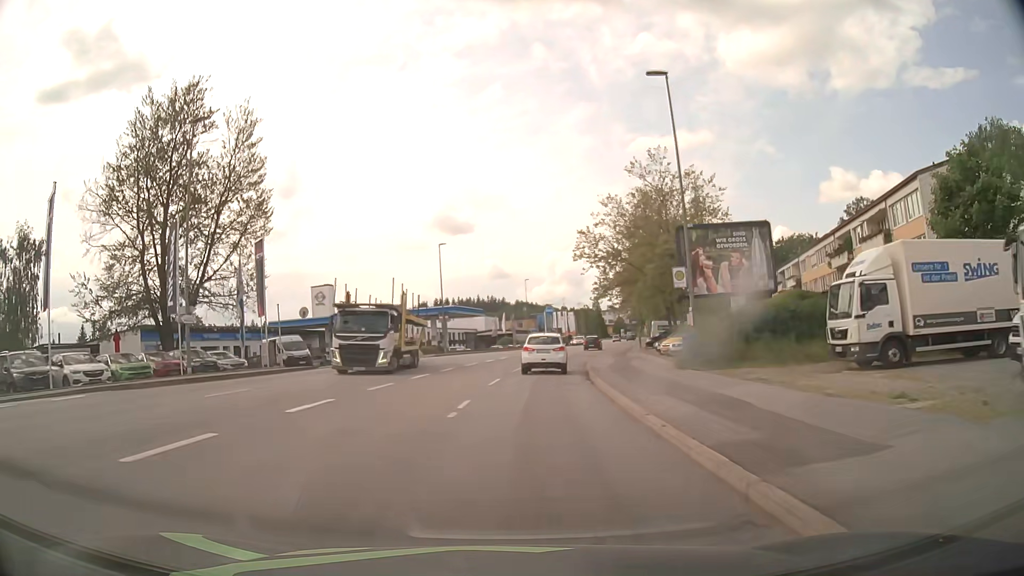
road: tertiary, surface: asphalt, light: Day
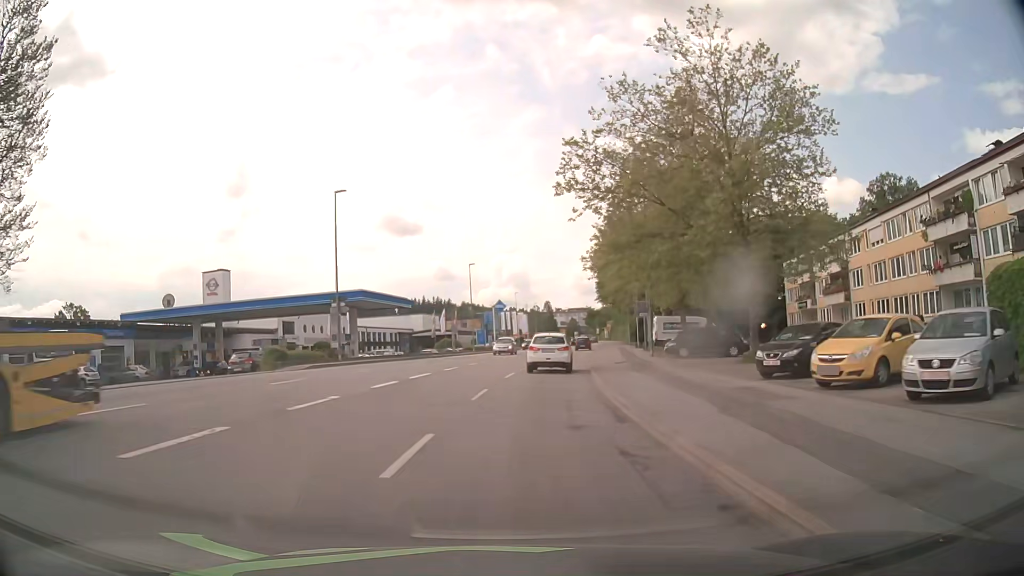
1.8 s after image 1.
(+0.7, +23.2) m; +4°
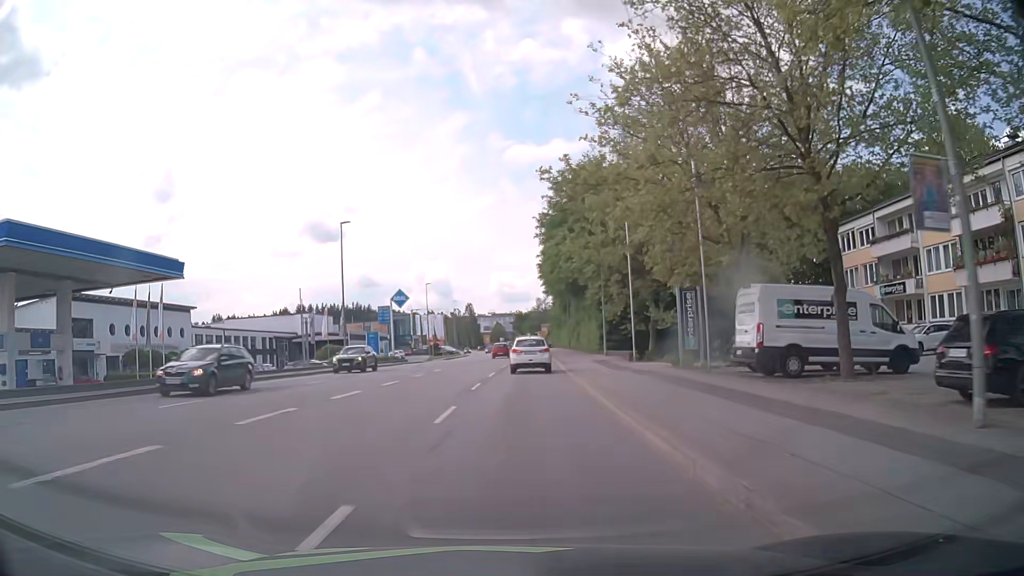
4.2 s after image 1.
(+2.0, +30.9) m; +6°
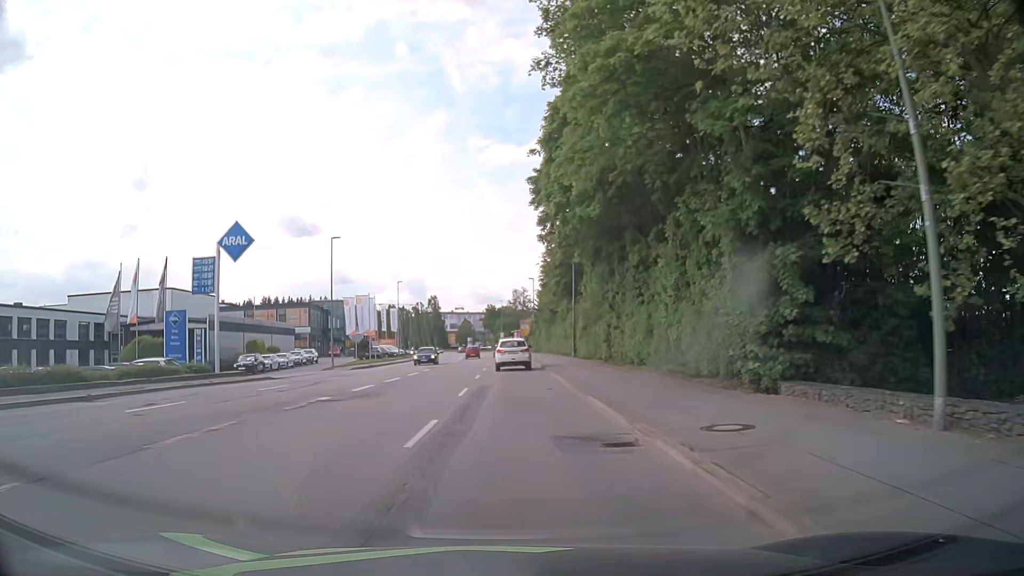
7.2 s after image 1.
(+1.2, +38.8) m; +2°
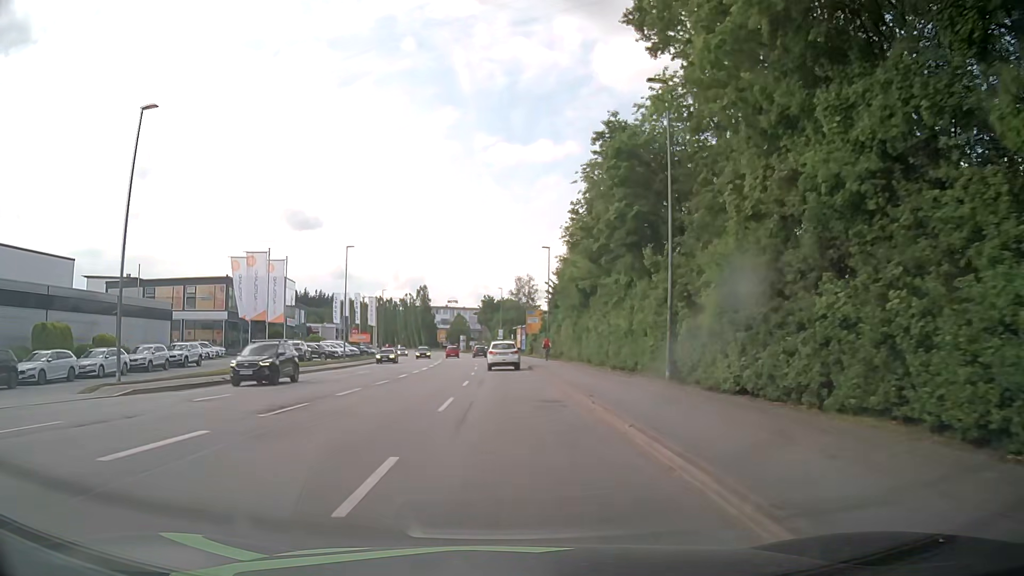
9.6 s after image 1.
(+0.2, +31.0) m; 0°
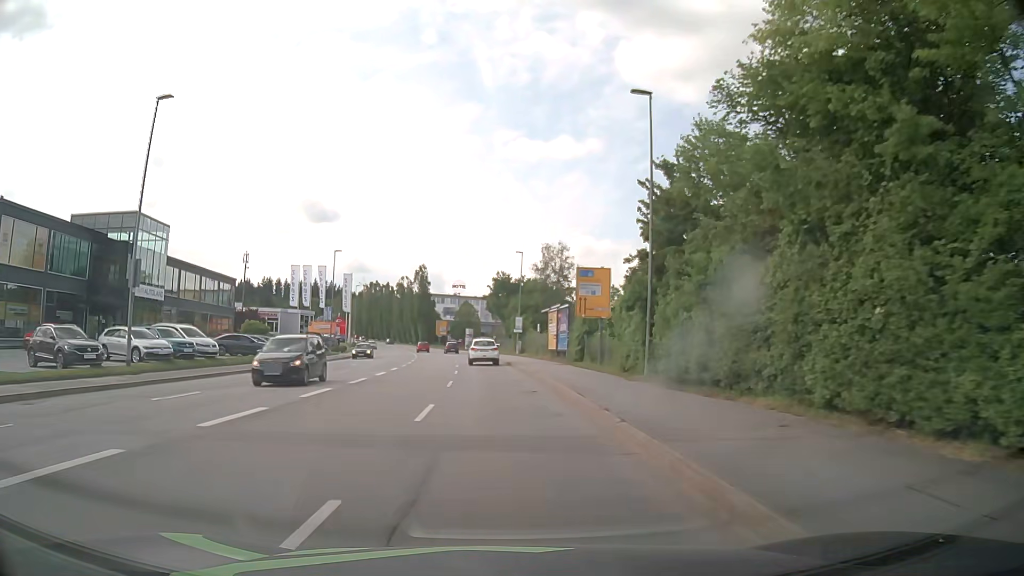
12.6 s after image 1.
(-0.4, +38.9) m; -1°
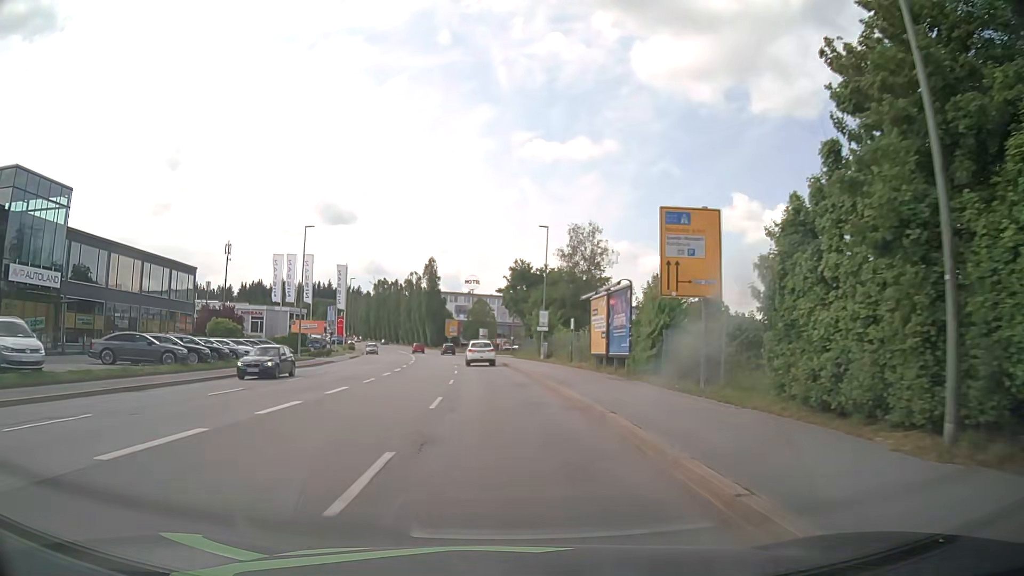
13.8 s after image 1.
(-0.2, +15.6) m; -1°
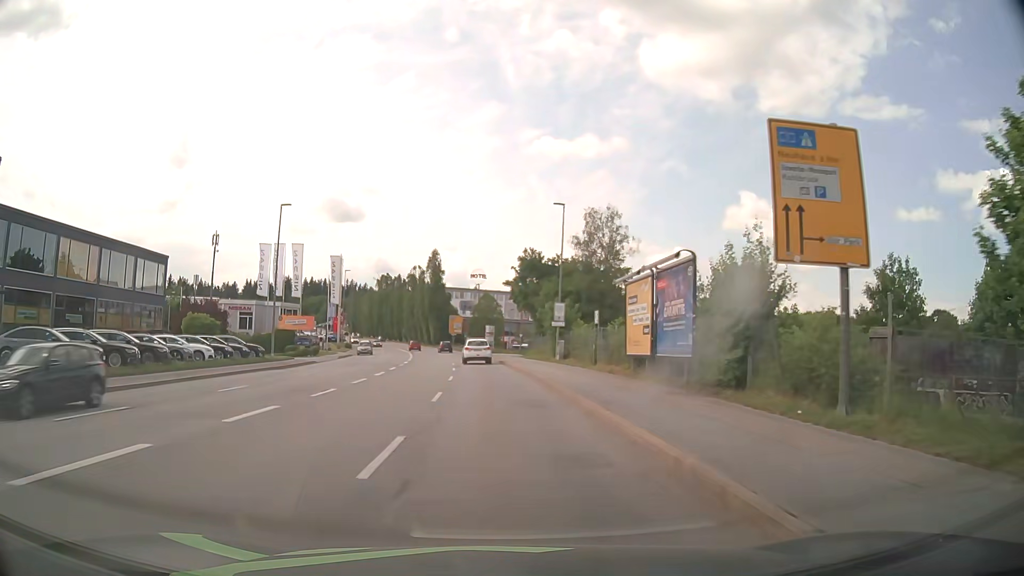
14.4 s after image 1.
(-0.1, +7.8) m; 0°
(0, +10) (0, +20) (-1, +30) (-2, +40) (-3, +50) (-4, +60) (-5, +70) (-7, +80) (-8, +89) (-10, +99) m
